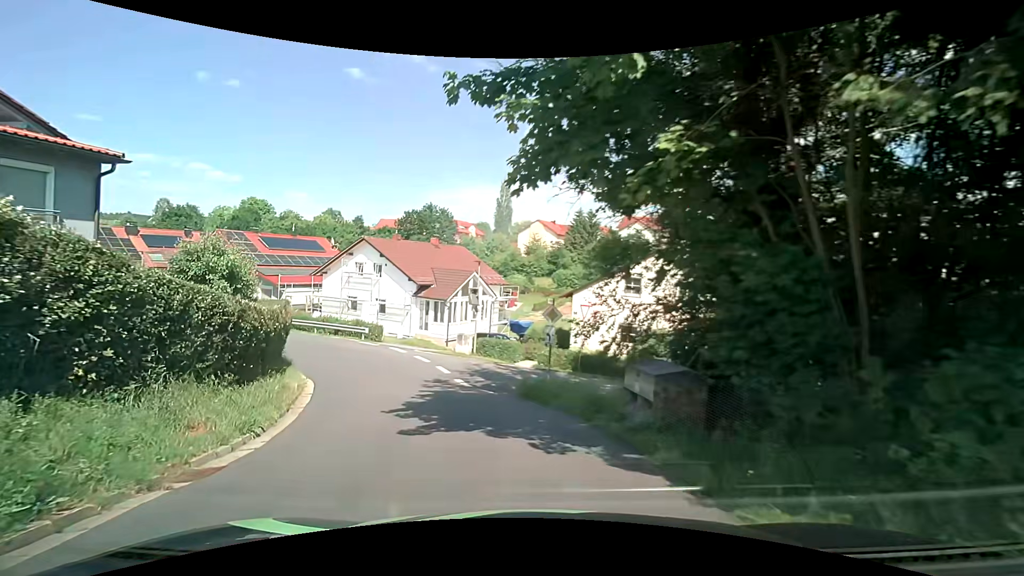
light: Day
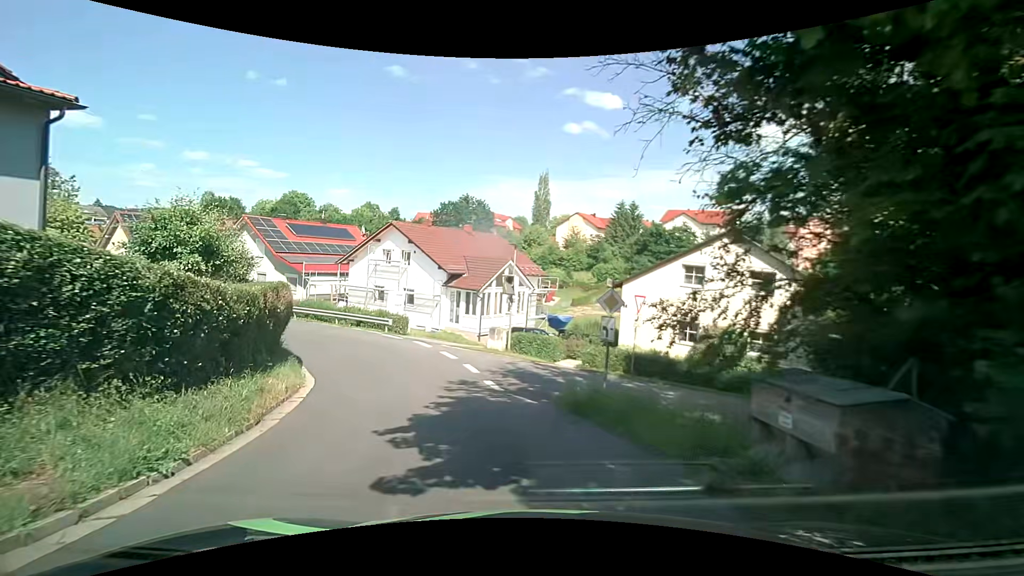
(-0.1, +3.3) m; -4°
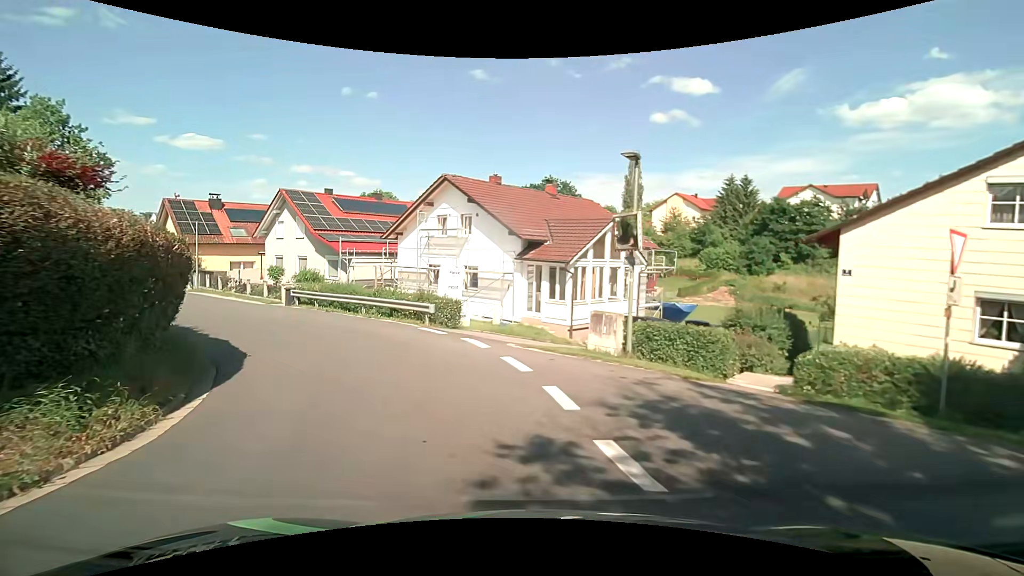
(-0.7, +10.1) m; -8°
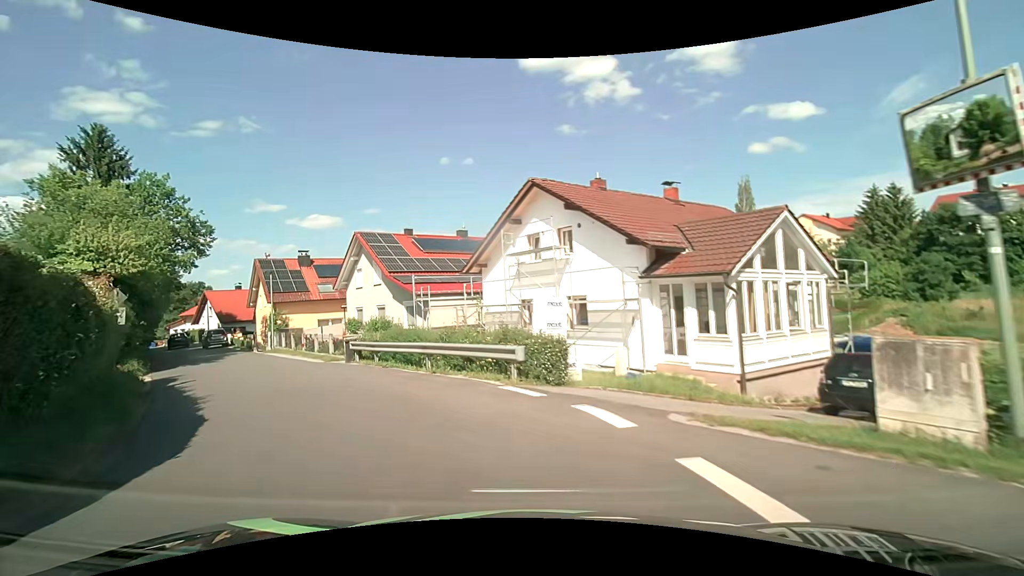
(-0.7, +6.7) m; -14°
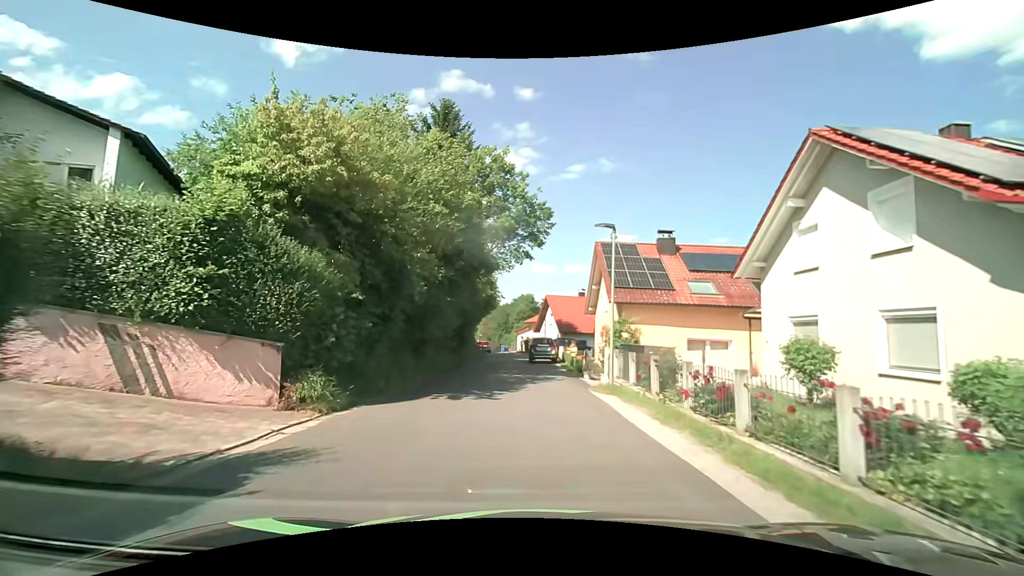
(-7.4, +17.5) m; -36°
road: residential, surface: asphalt
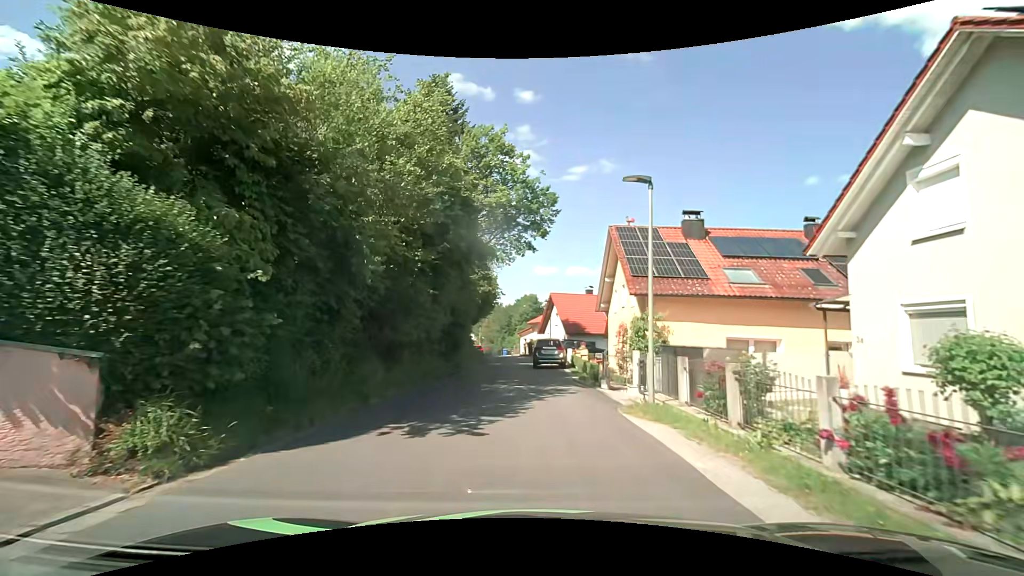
(0.0, +4.4) m; -1°
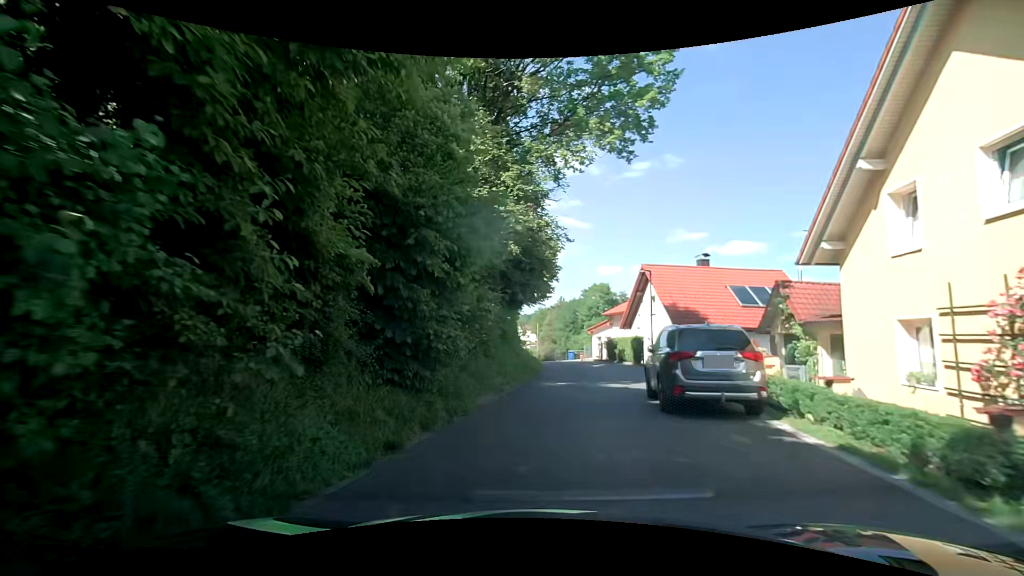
(-0.9, +17.5) m; -7°
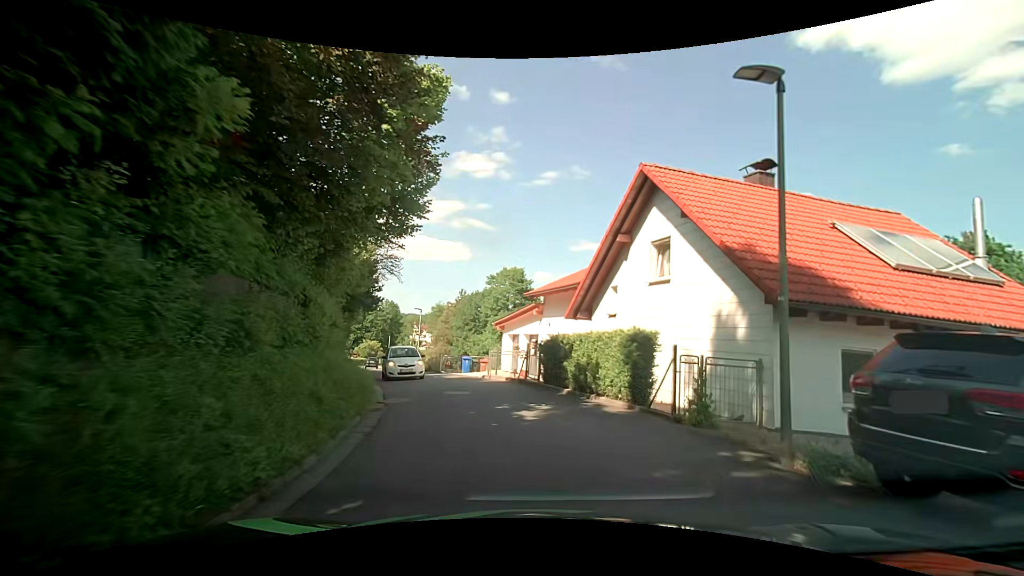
(+1.5, +19.9) m; +11°
(0, +10) (-3, +20) (-6, +29) (-10, +38) (-13, +47) (-17, +57) (-20, +66) (-24, +76) (-26, +85) (-28, +95) m
